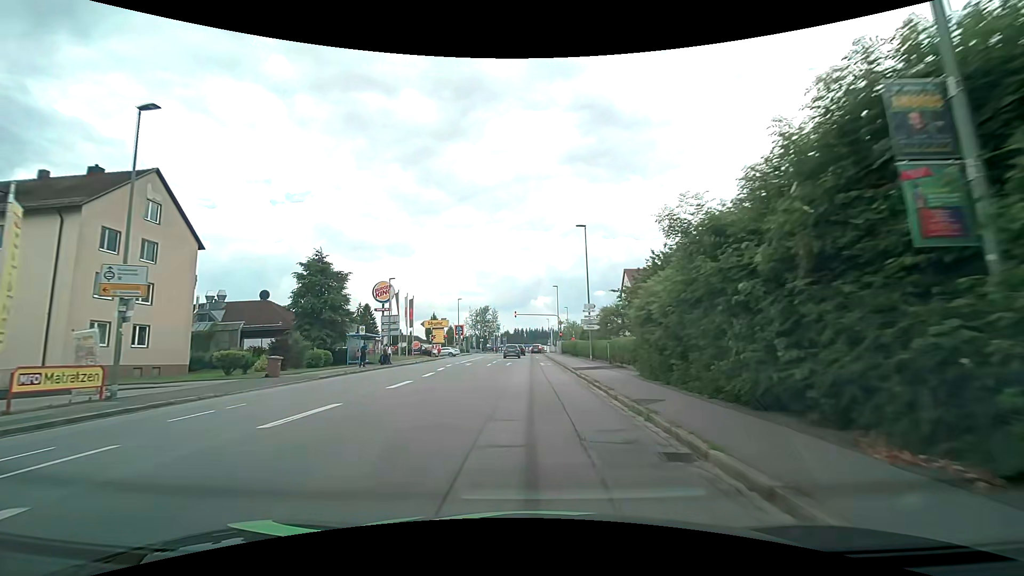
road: tertiary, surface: asphalt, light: Day
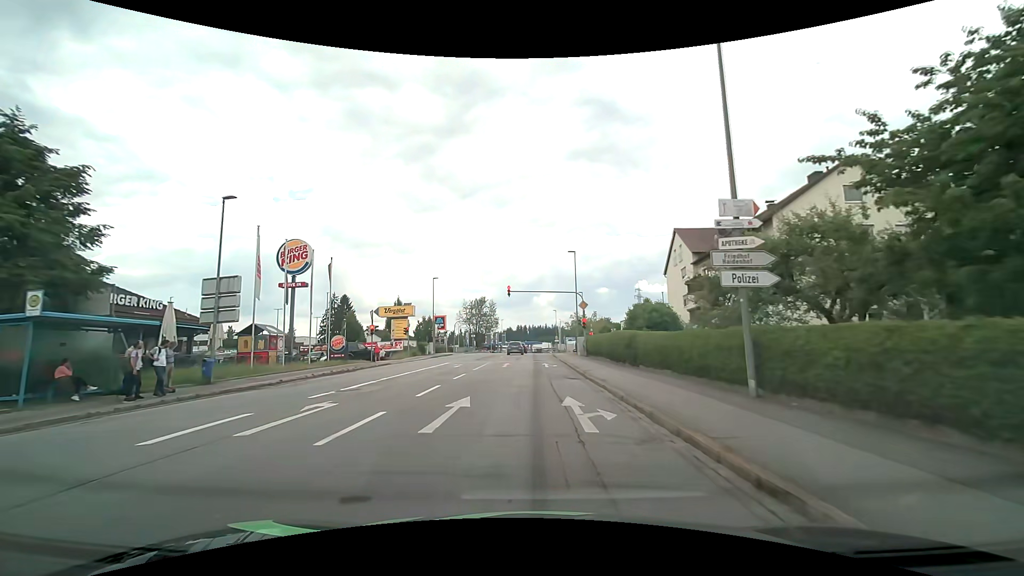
(-0.1, +26.4) m; -1°
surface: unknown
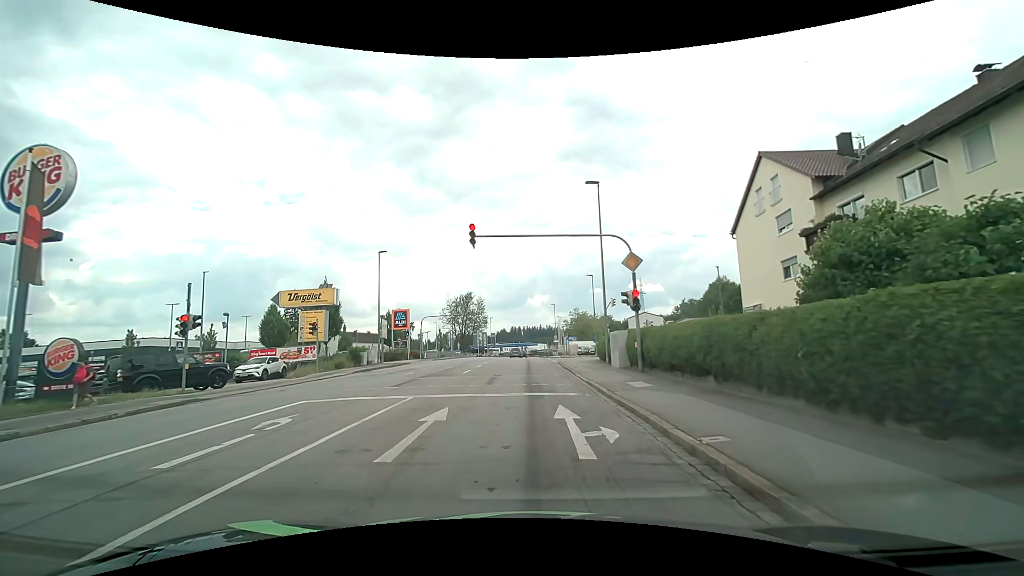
(+0.2, +21.1) m; +2°
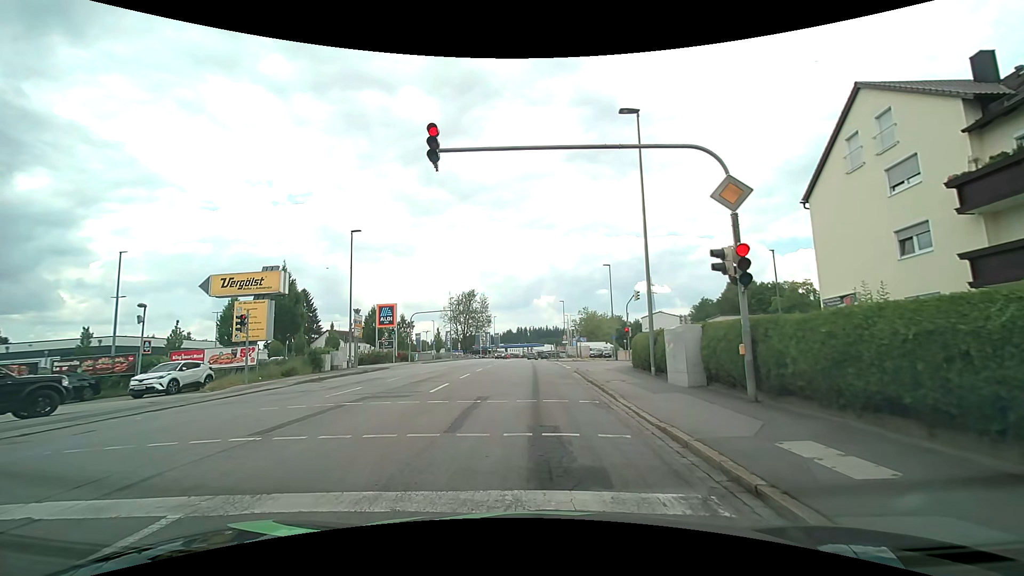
(-0.2, +8.3) m; -2°
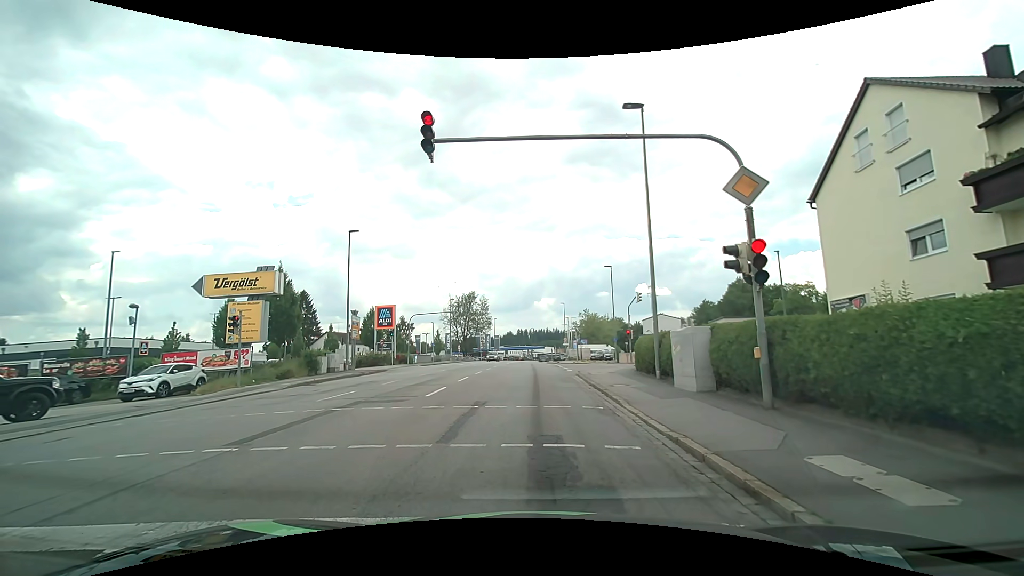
(0.0, +0.6) m; 0°
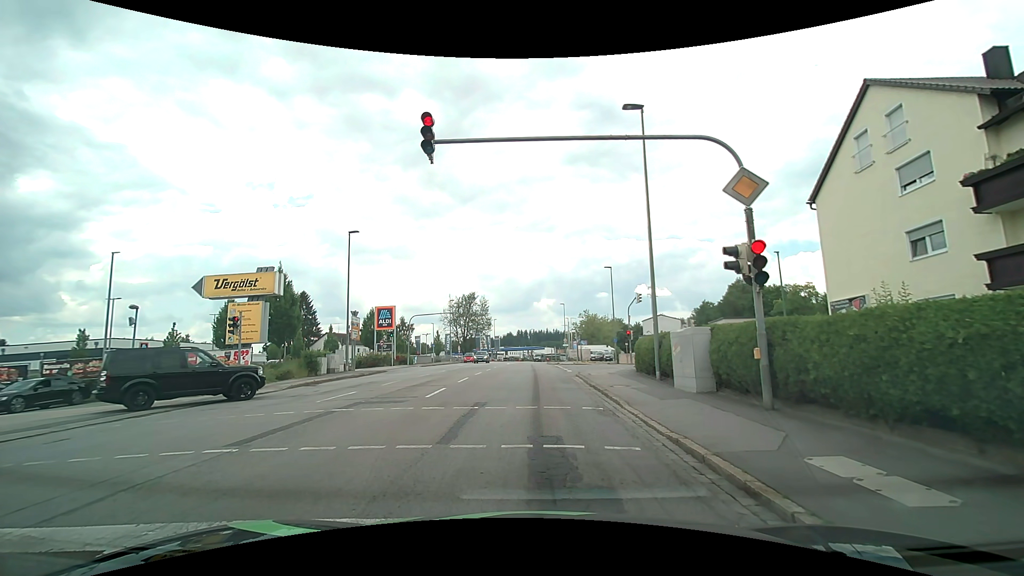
(0.0, +0.1) m; 0°
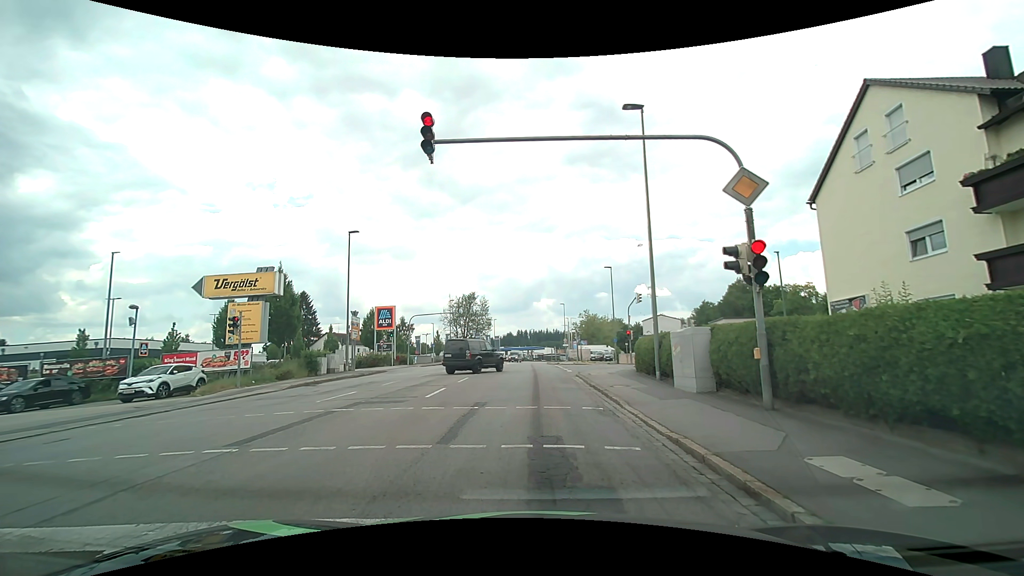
(0.0, 0.0) m; 0°
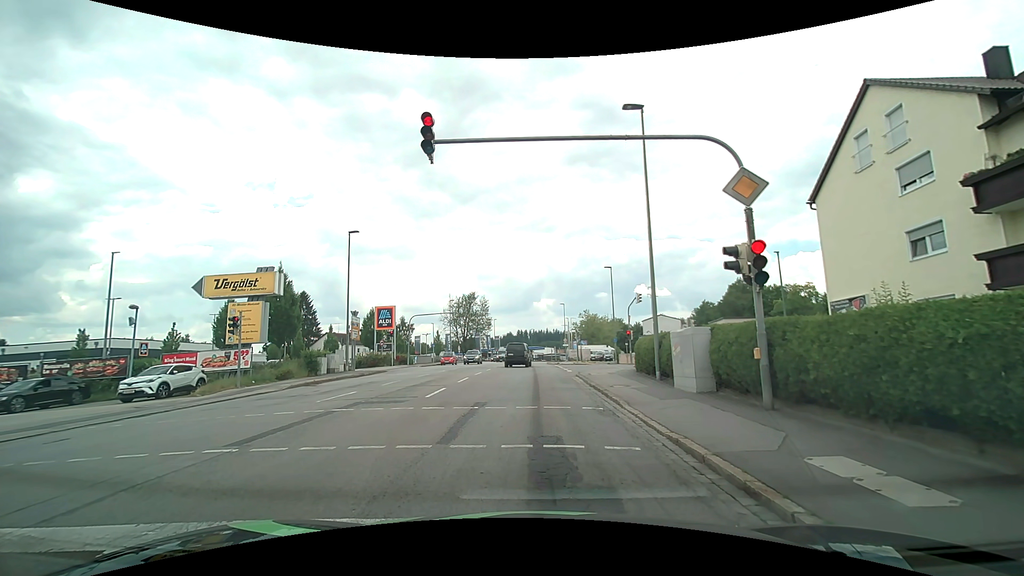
(0.0, 0.0) m; 0°
(0, +10) (0, +20) (0, +30) (0, +40) (0, +50) (0, +60) (0, +70) (0, +80) (+1, +90) (+1, +100) m
